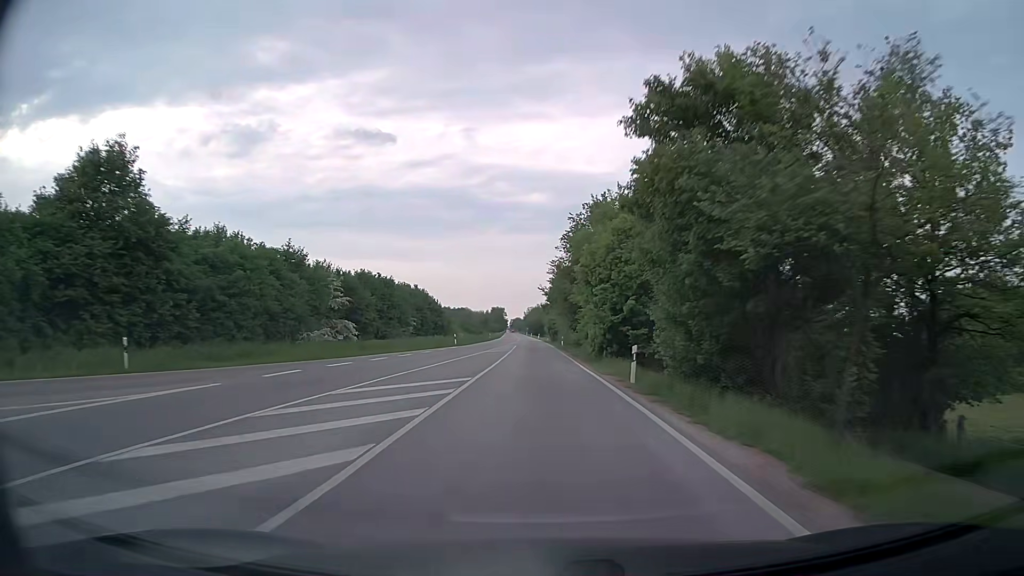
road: secondary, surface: asphalt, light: Day
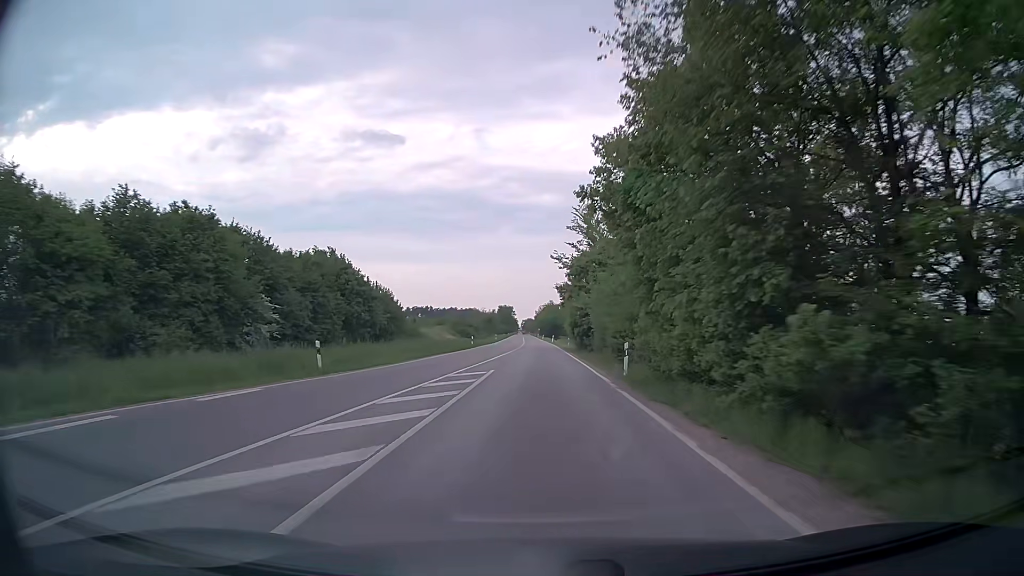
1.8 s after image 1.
(-0.4, +42.7) m; -1°
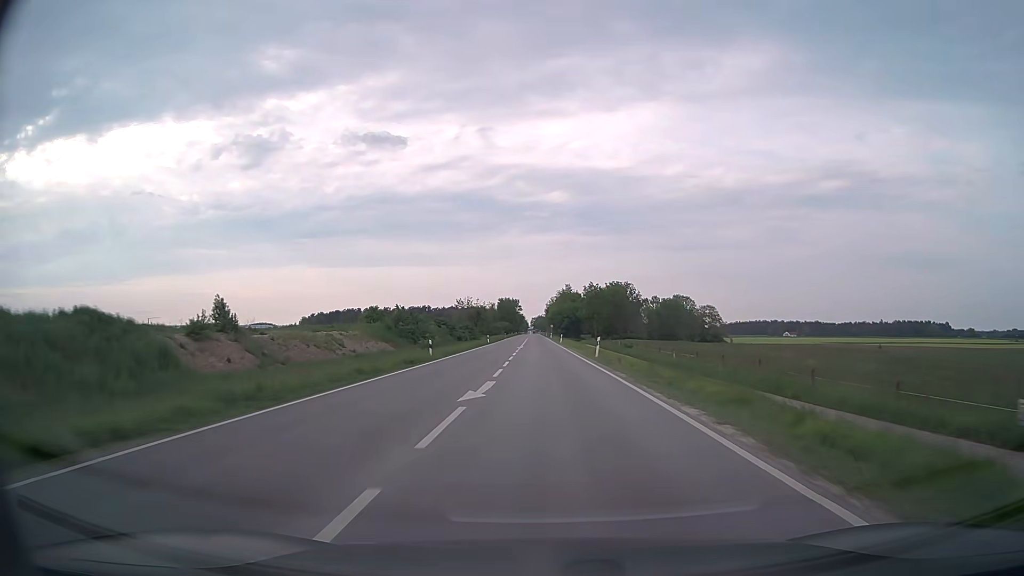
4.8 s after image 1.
(-0.6, +70.9) m; -1°
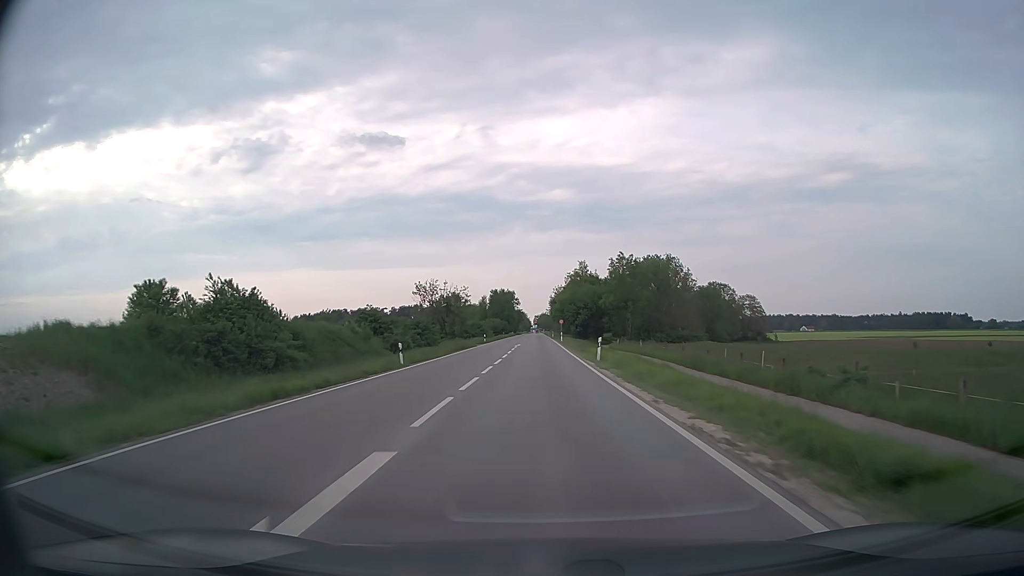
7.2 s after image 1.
(-0.3, +51.7) m; 0°
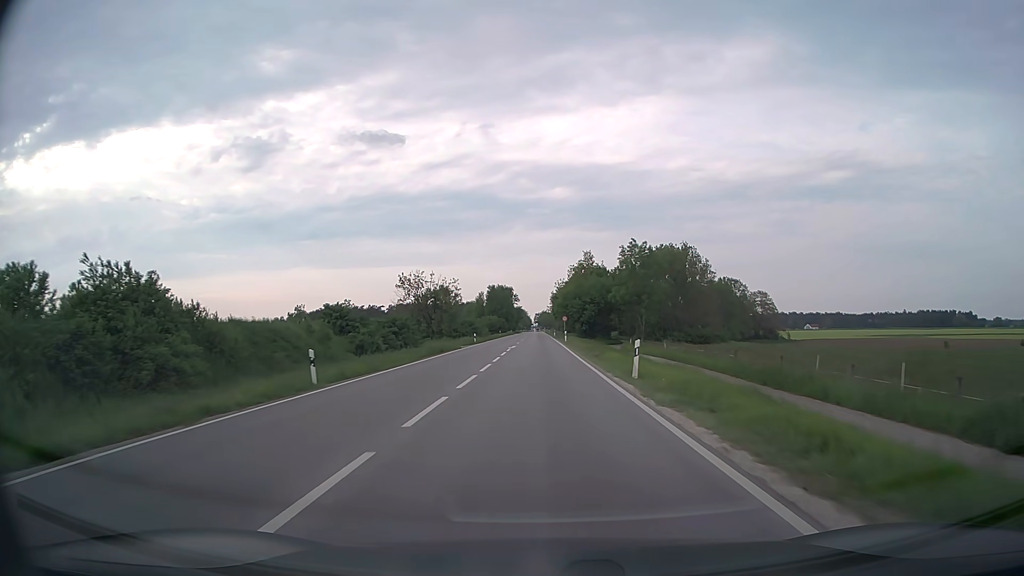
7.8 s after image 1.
(0.0, +11.9) m; 0°
